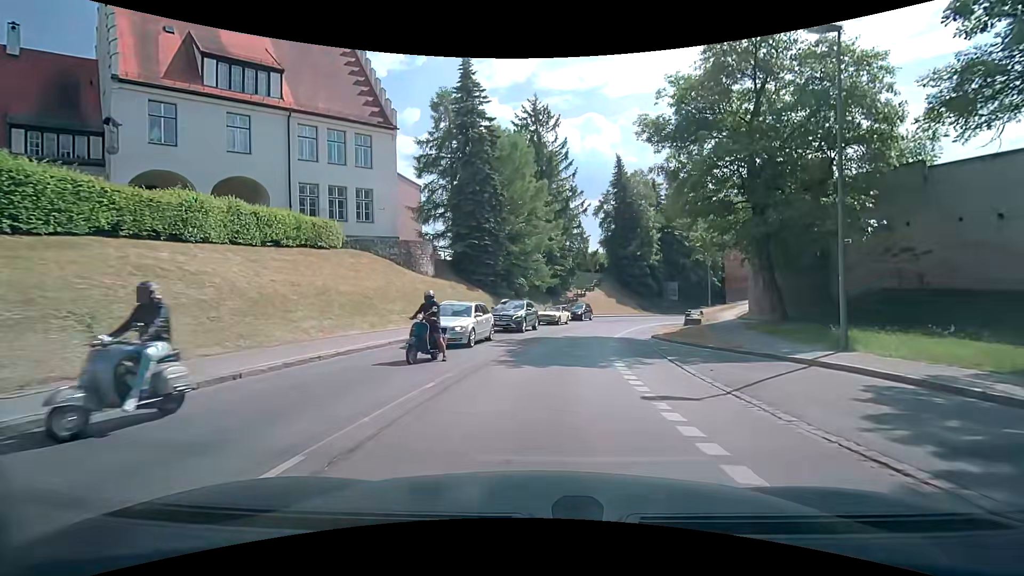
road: secondary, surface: asphalt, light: Day
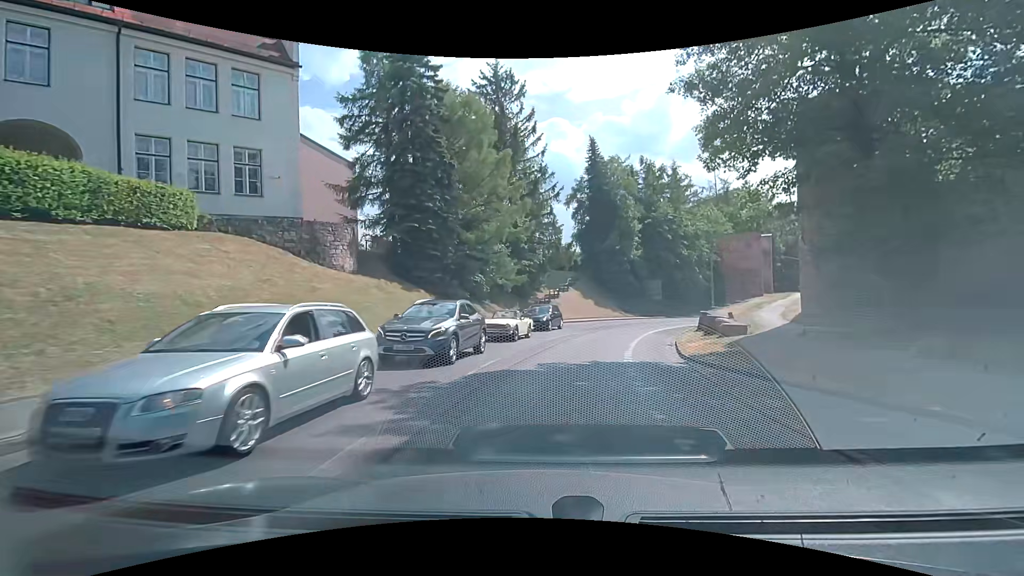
(+0.3, +10.3) m; +4°
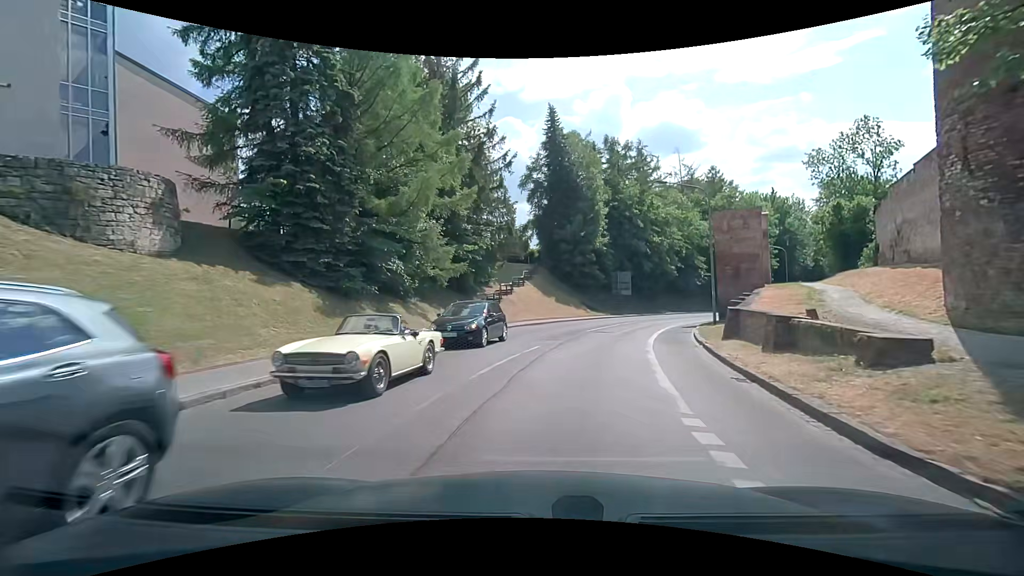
(+0.3, +10.6) m; +4°
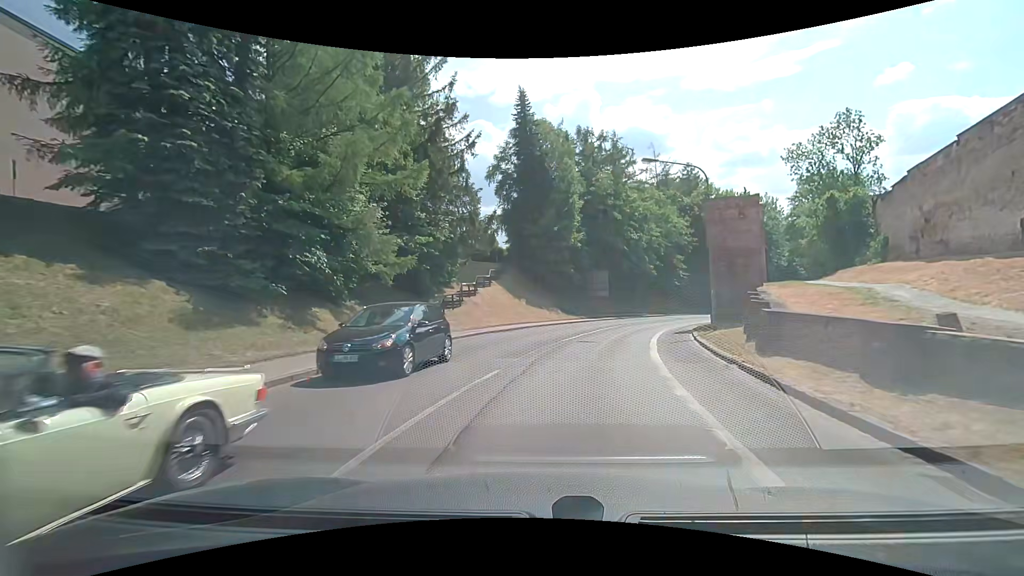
(+0.1, +5.4) m; +3°
(+1, +10) (+2, +20) (+5, +30) (+8, +39) (+12, +48) (+18, +57) (+23, +65) (+29, +73) (+35, +81) (+41, +89) m
